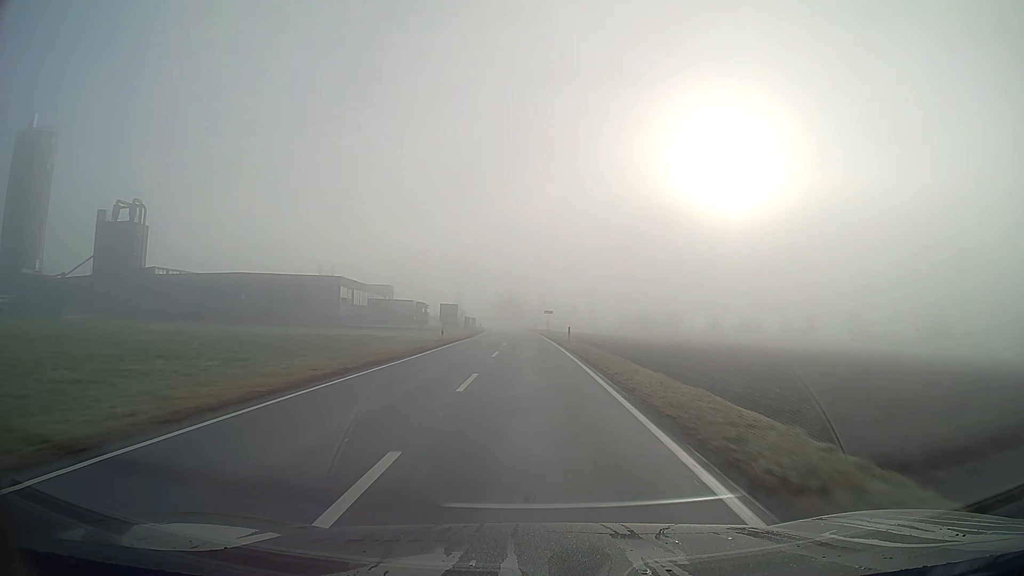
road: secondary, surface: asphalt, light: Day
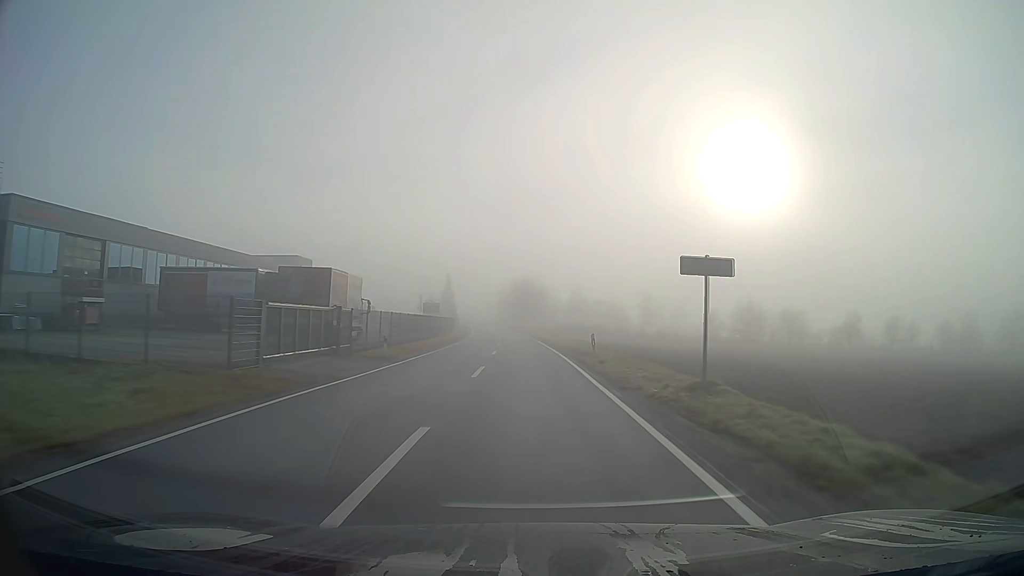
(-1.0, +68.3) m; -2°
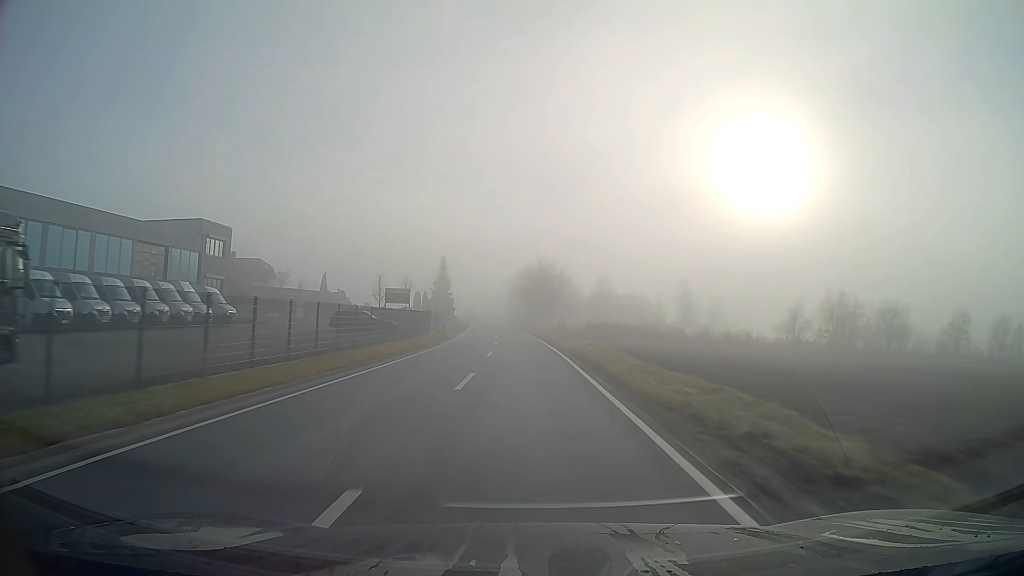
(-0.3, +27.2) m; -1°
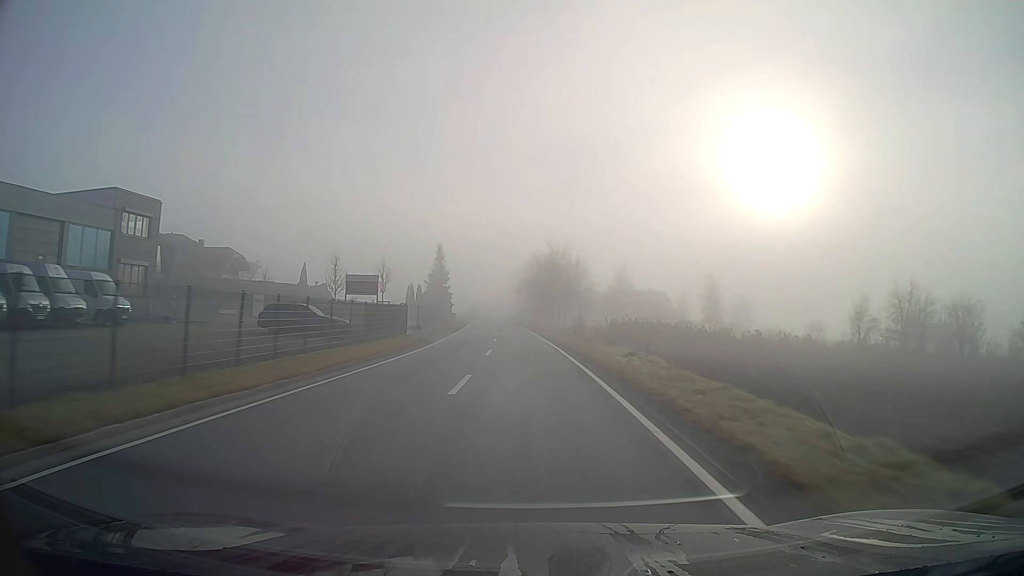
(-0.1, +13.6) m; -1°
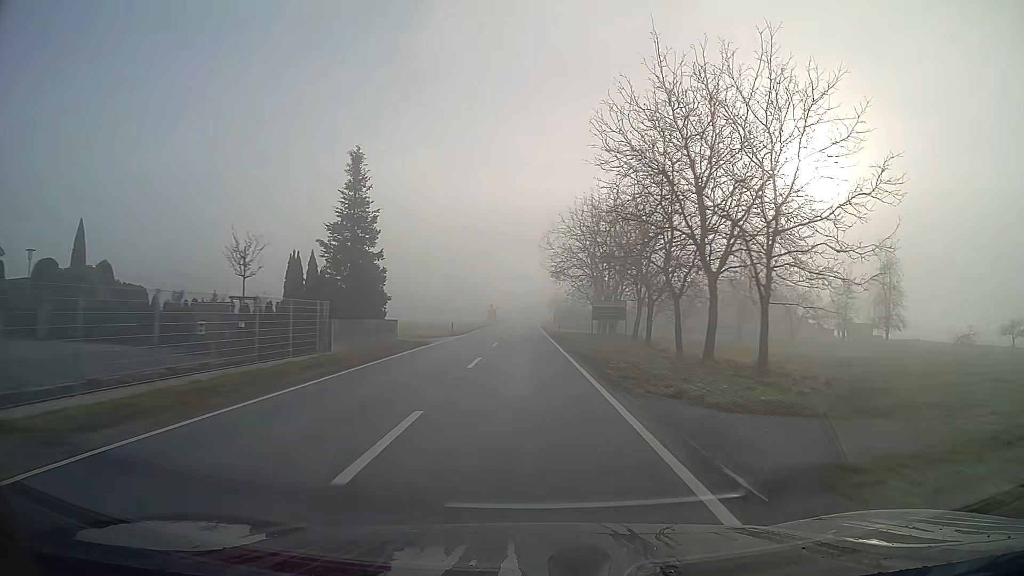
(-1.4, +54.5) m; -3°
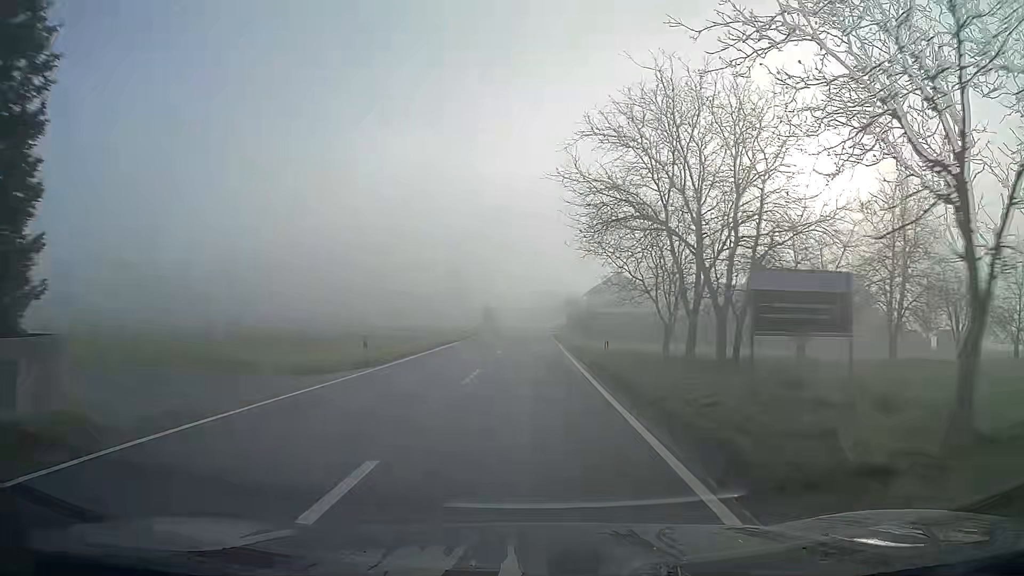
(-0.1, +27.1) m; 0°
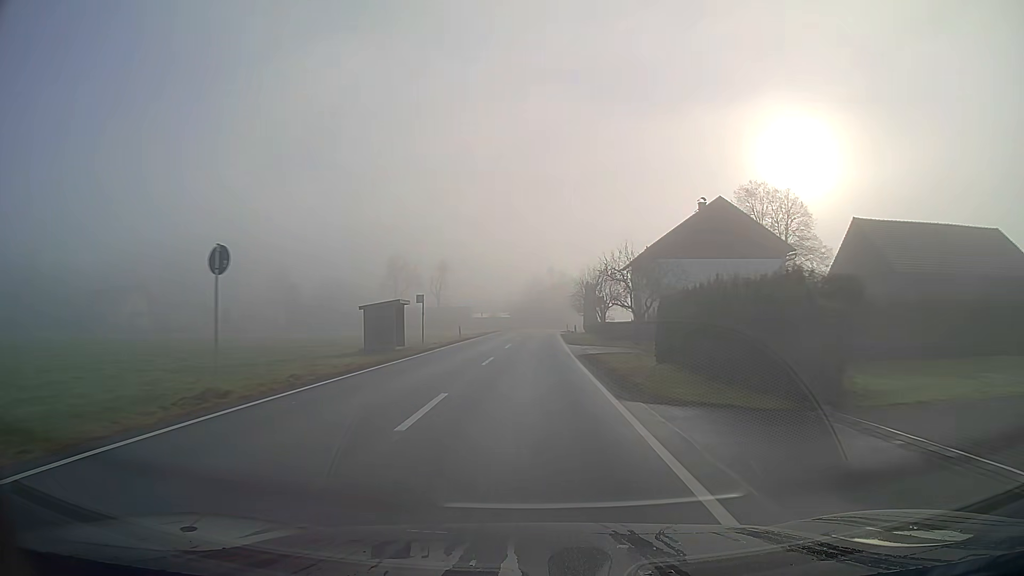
(+0.3, +66.5) m; +1°
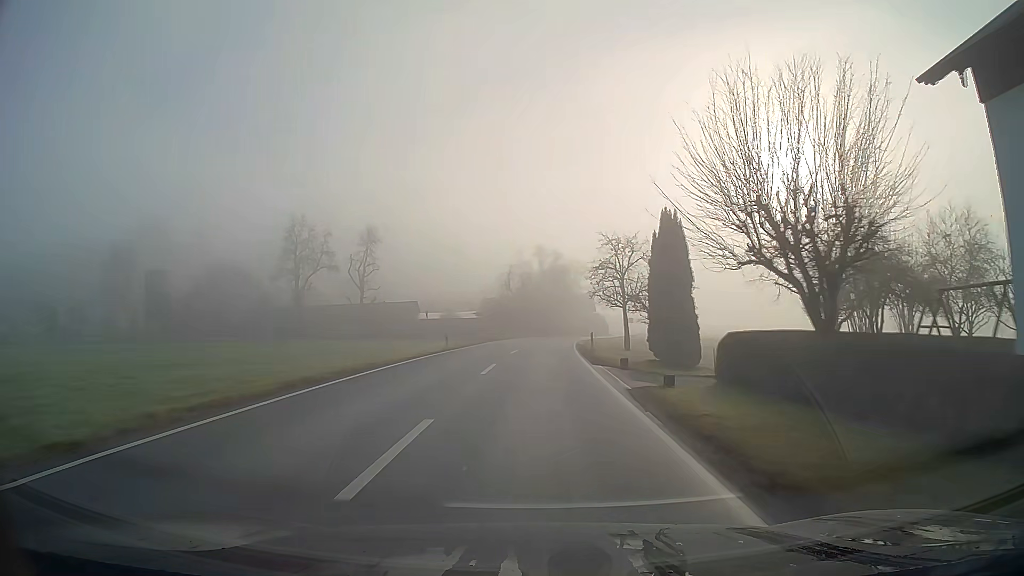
(+0.5, +51.2) m; +1°
